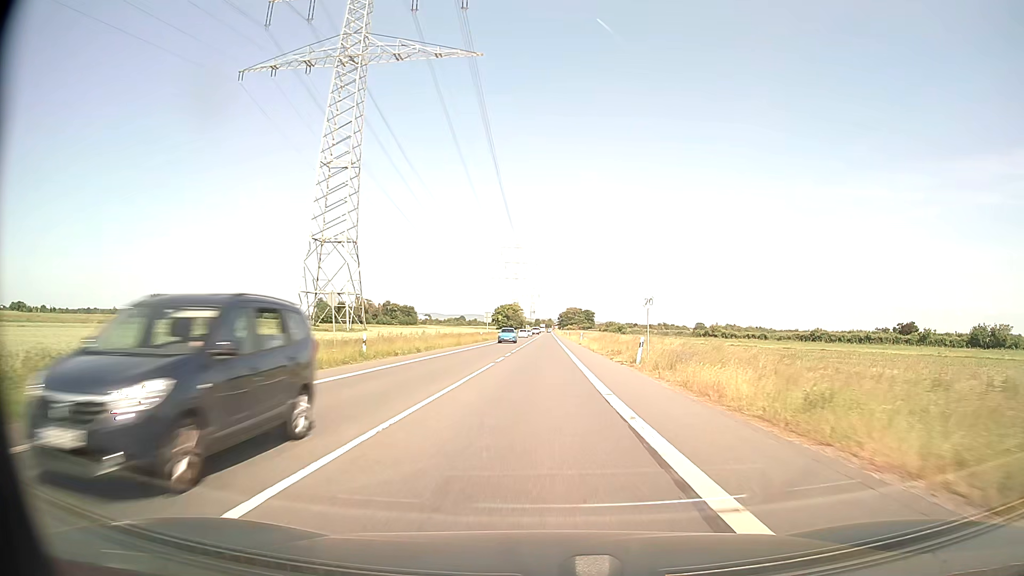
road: secondary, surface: asphalt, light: Day
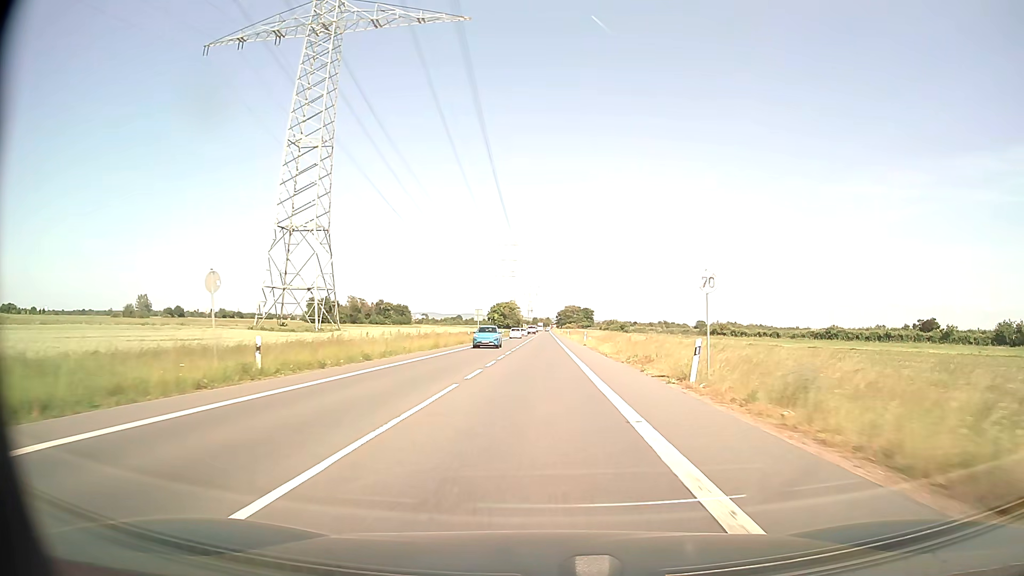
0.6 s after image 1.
(+0.1, +11.0) m; +1°
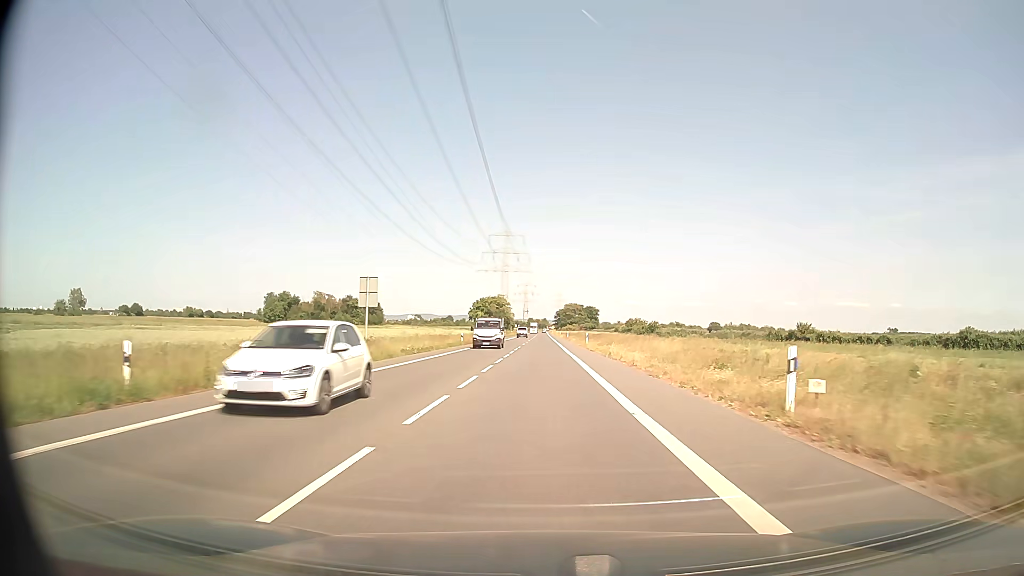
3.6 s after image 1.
(0.0, +57.1) m; 0°
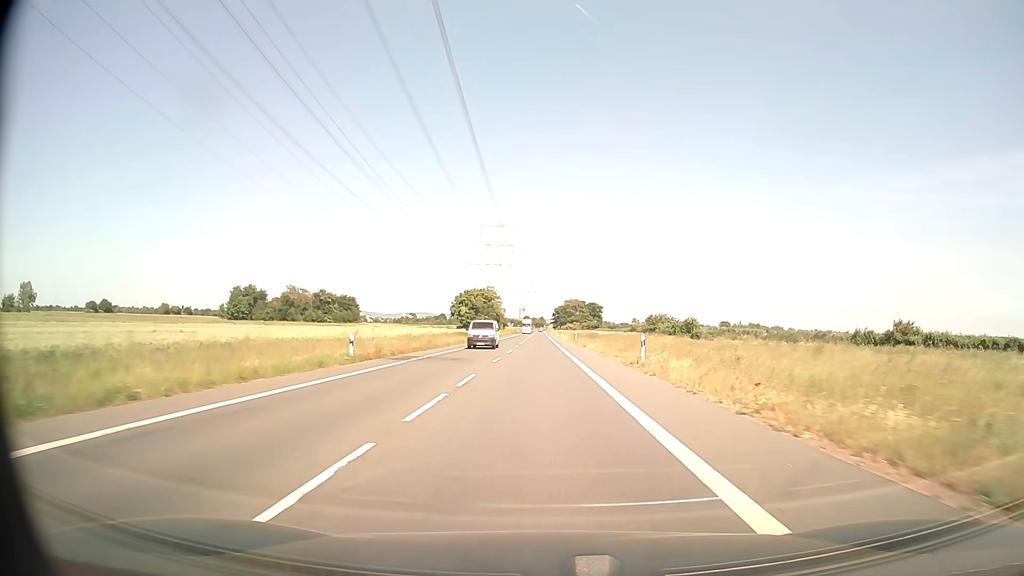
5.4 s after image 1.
(+0.1, +36.1) m; 0°
(0, +10) (0, +20) (0, +30) (0, +40) (0, +50) (0, +60) (0, +70) (0, +80) (0, +90) (0, +100) m
